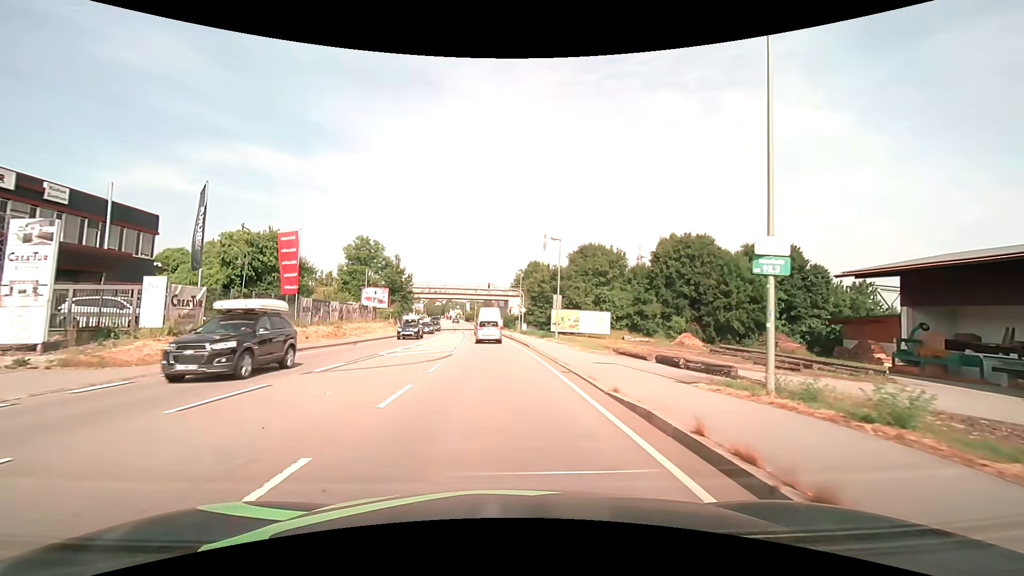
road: primary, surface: asphalt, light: Day
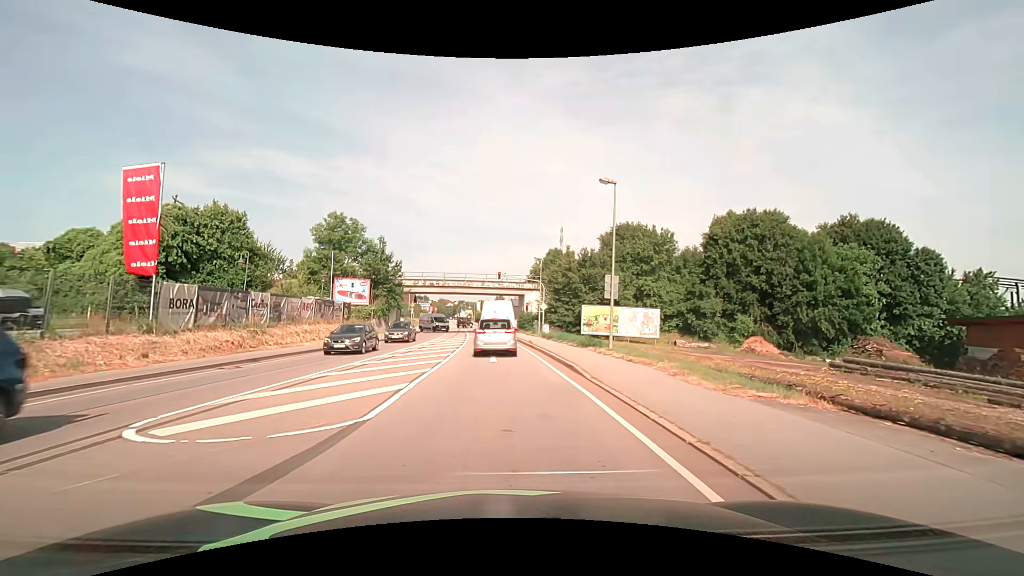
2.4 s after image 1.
(-0.1, +15.4) m; -1°
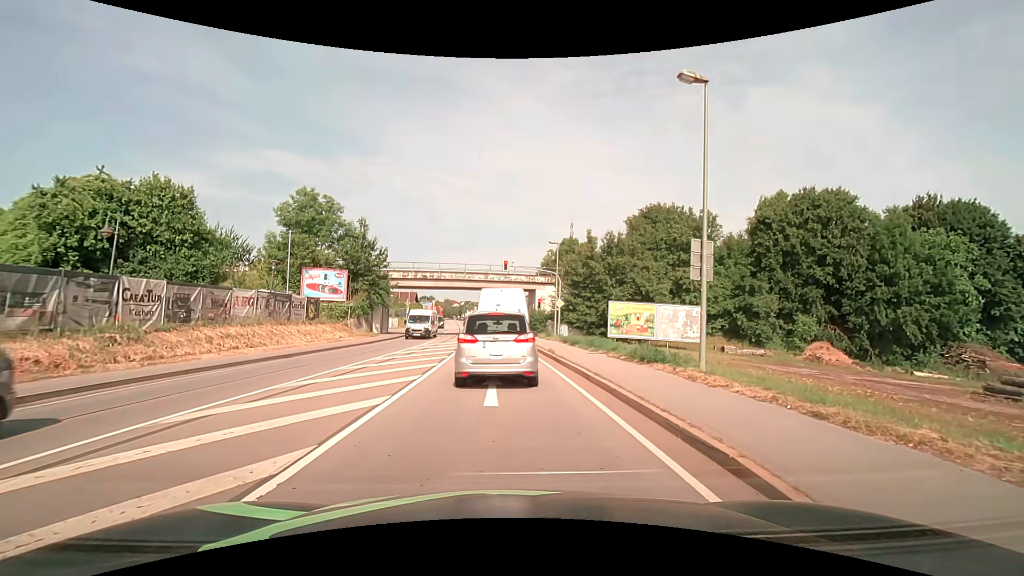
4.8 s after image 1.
(0.0, +9.6) m; -1°
(0, +10) (0, +20) (0, +30) (-1, +40) (-1, +50) (-2, +60) (-3, +70) (-4, +80) (-5, +90) (-6, +100) m
